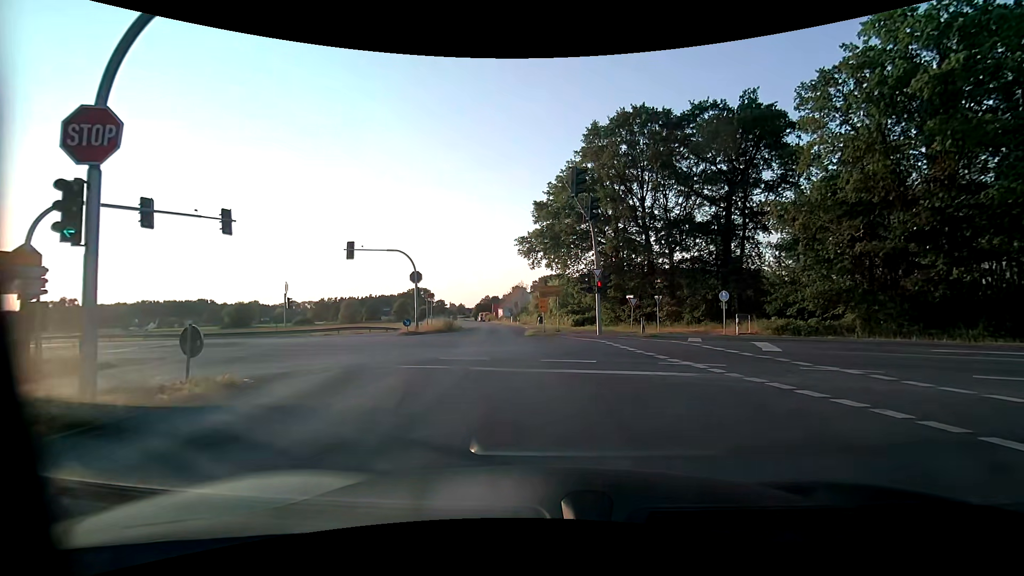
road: tertiary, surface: asphalt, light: Day
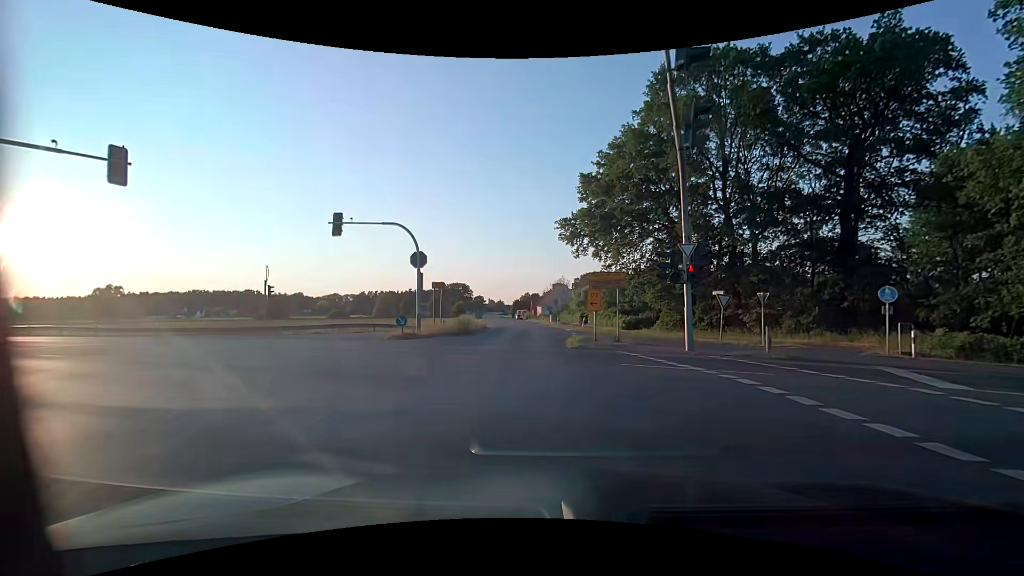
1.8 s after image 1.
(-0.3, +10.4) m; -4°
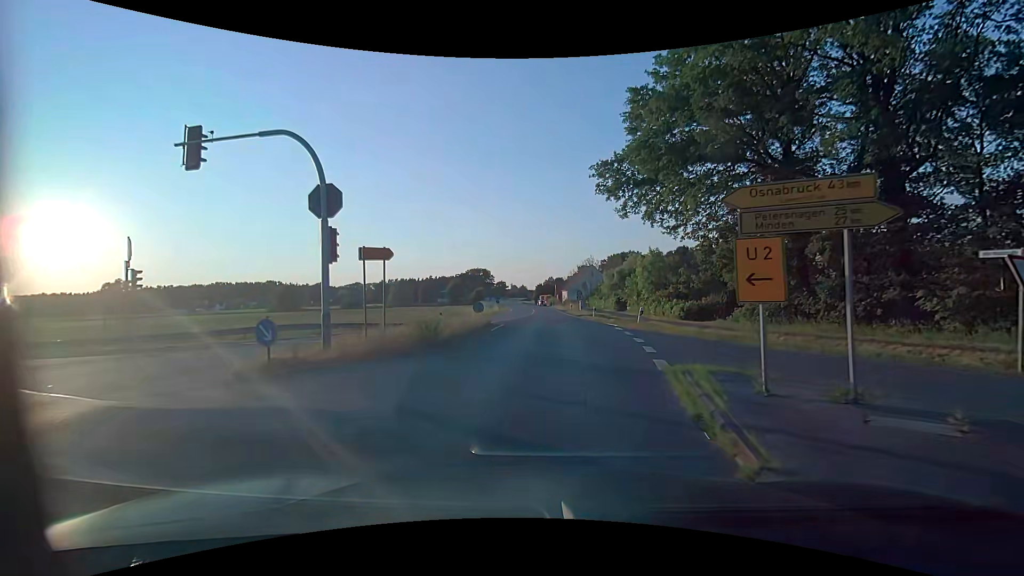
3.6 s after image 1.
(-0.5, +14.2) m; -3°
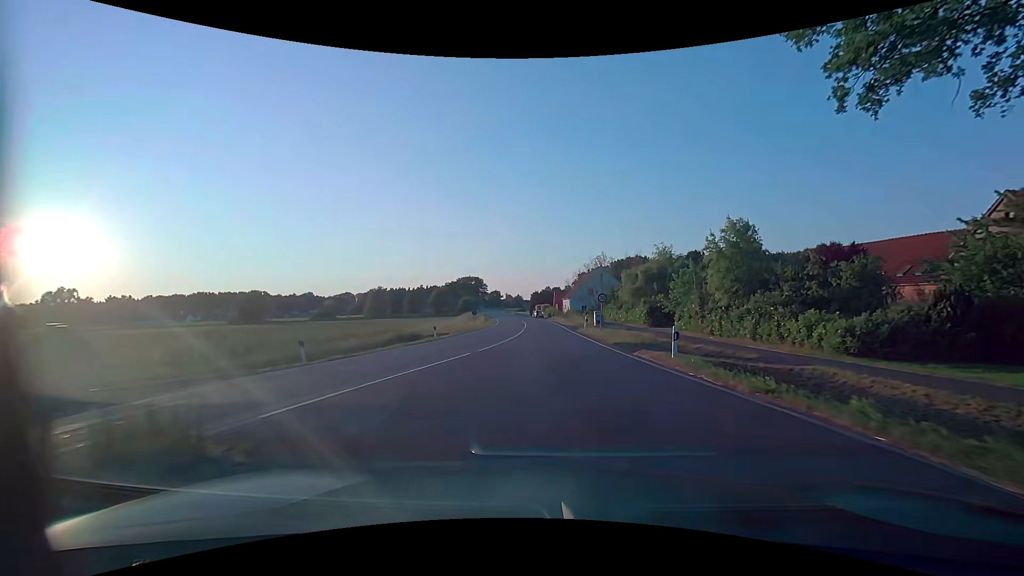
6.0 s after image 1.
(0.0, +24.0) m; 0°
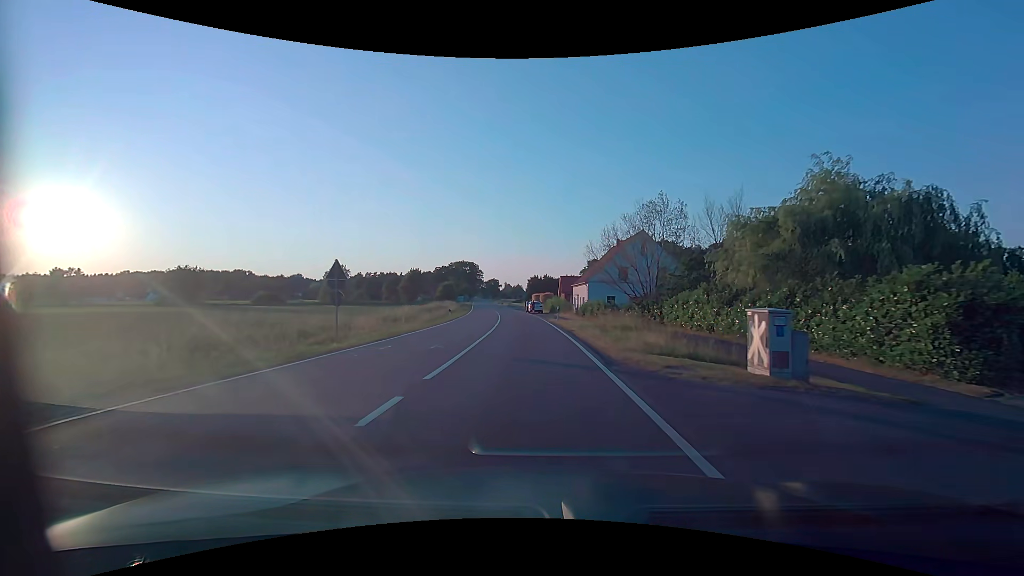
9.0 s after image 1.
(+0.5, +36.6) m; 0°
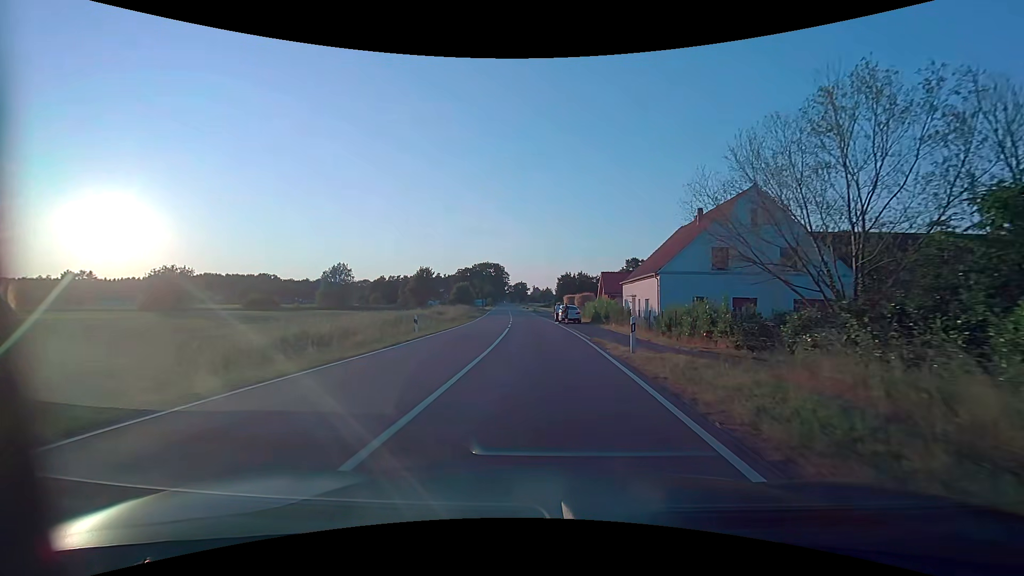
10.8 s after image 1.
(-0.6, +21.2) m; -3°
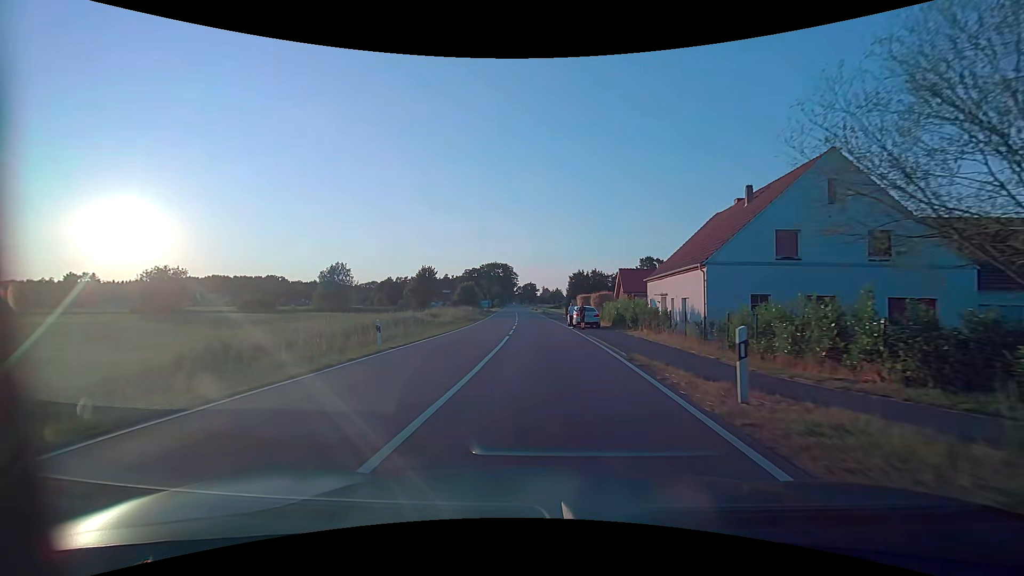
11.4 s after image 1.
(-0.1, +7.3) m; -1°
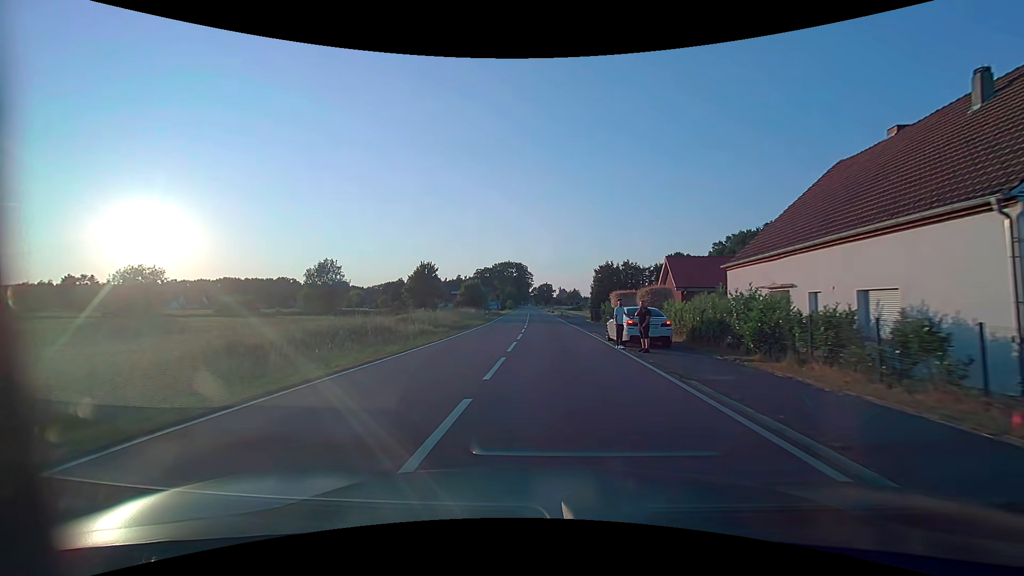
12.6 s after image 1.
(-0.2, +15.2) m; -2°
(0, +10) (0, +20) (0, +30) (0, +40) (0, +50) (0, +60) (0, +70) (-1, +80) (-1, +90) (-1, +100) m
